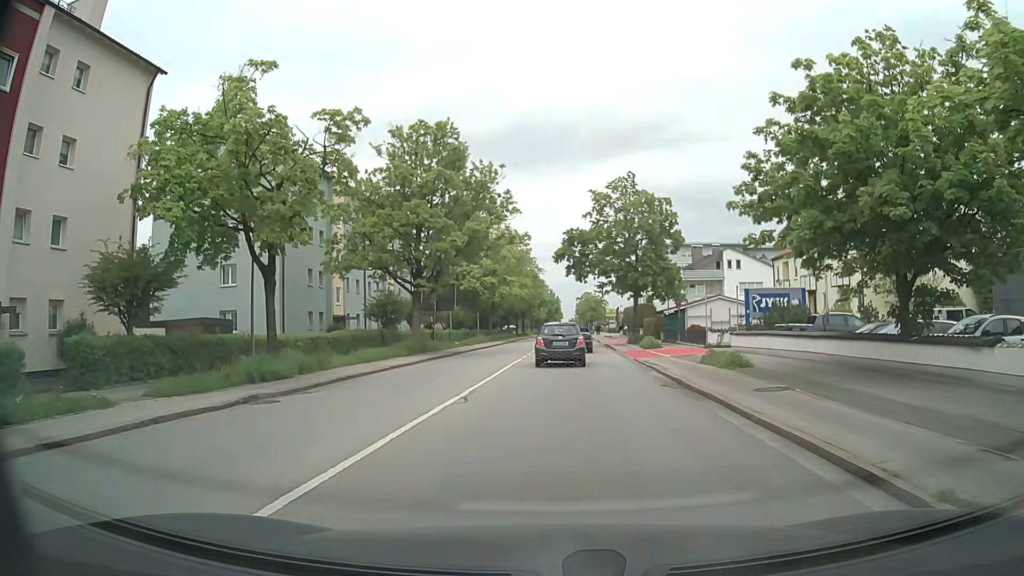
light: Day
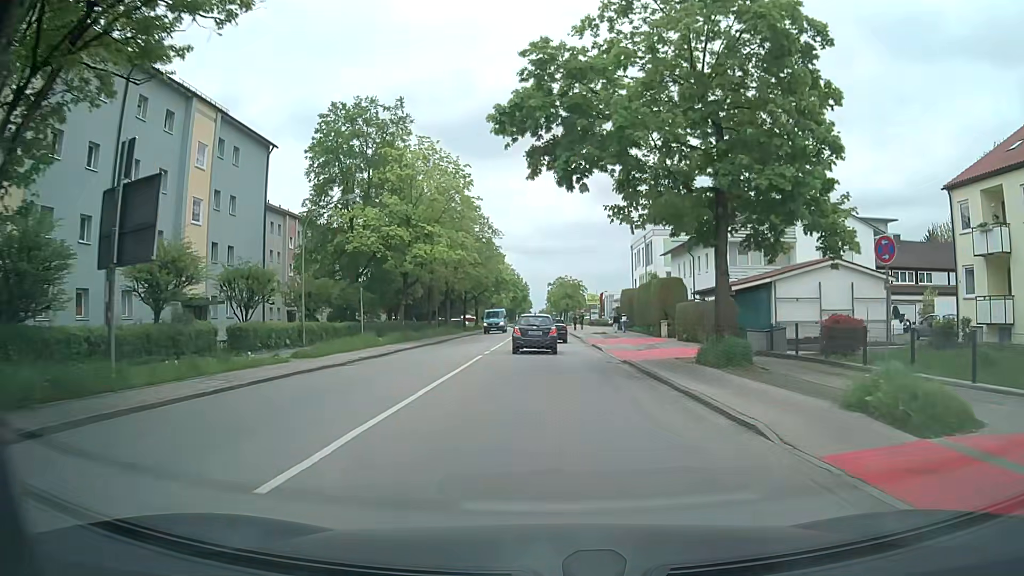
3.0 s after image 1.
(+1.1, +32.3) m; +3°
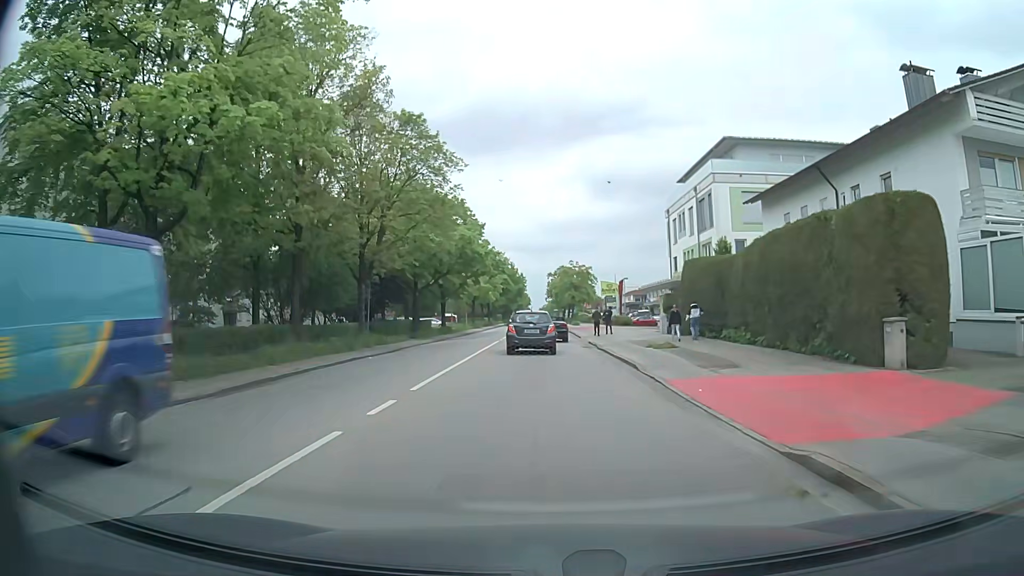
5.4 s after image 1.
(0.0, +28.8) m; 0°
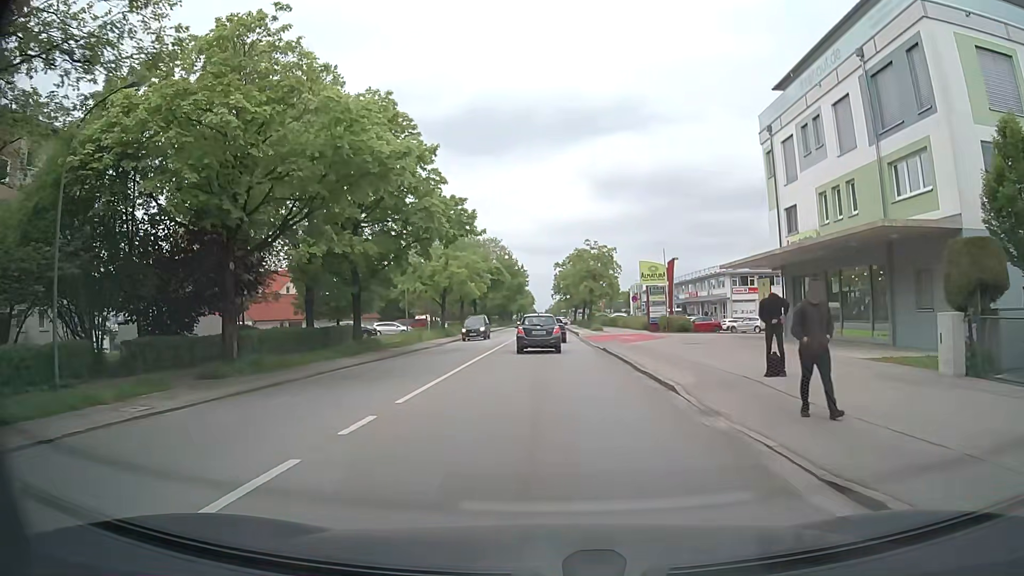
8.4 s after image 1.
(-0.1, +29.1) m; 0°
(0, +10) (0, +20) (0, +30) (0, +40) (0, +50) (0, +60) (0, +70) (0, +80) (-1, +90) (-1, +100) m
